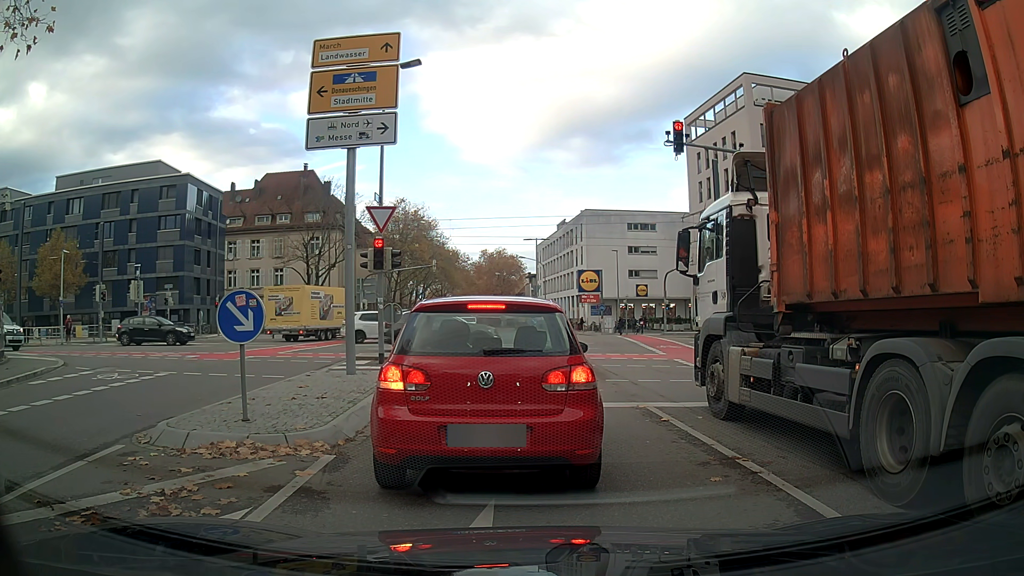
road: tertiary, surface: asphalt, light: Day
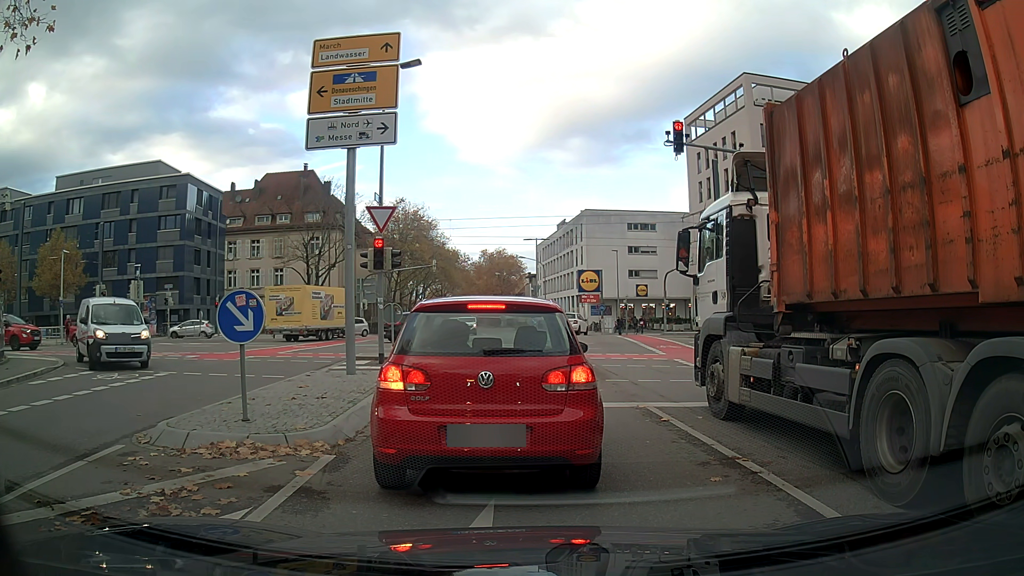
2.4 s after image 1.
(0.0, 0.0) m; 0°
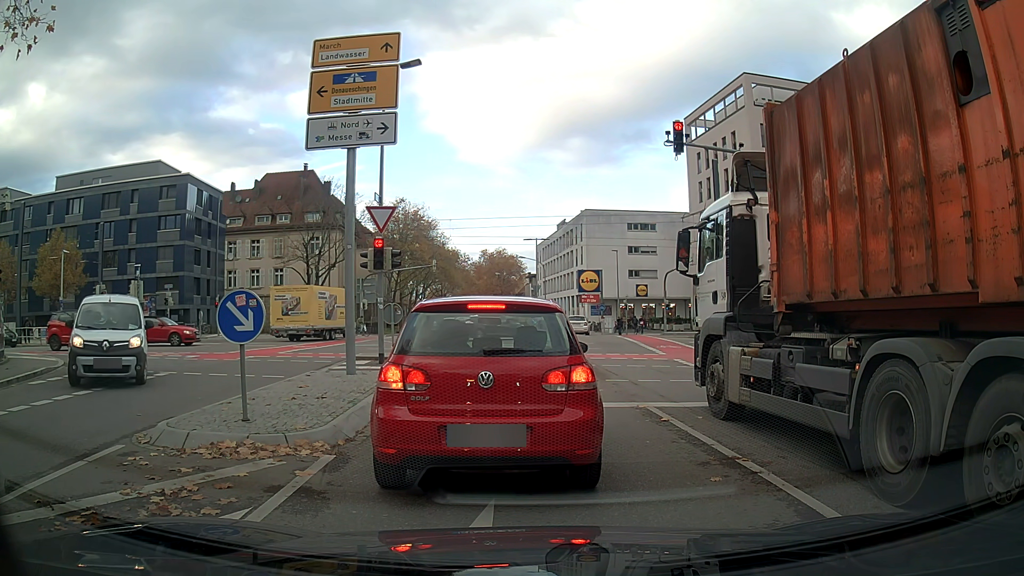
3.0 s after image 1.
(0.0, 0.0) m; 0°
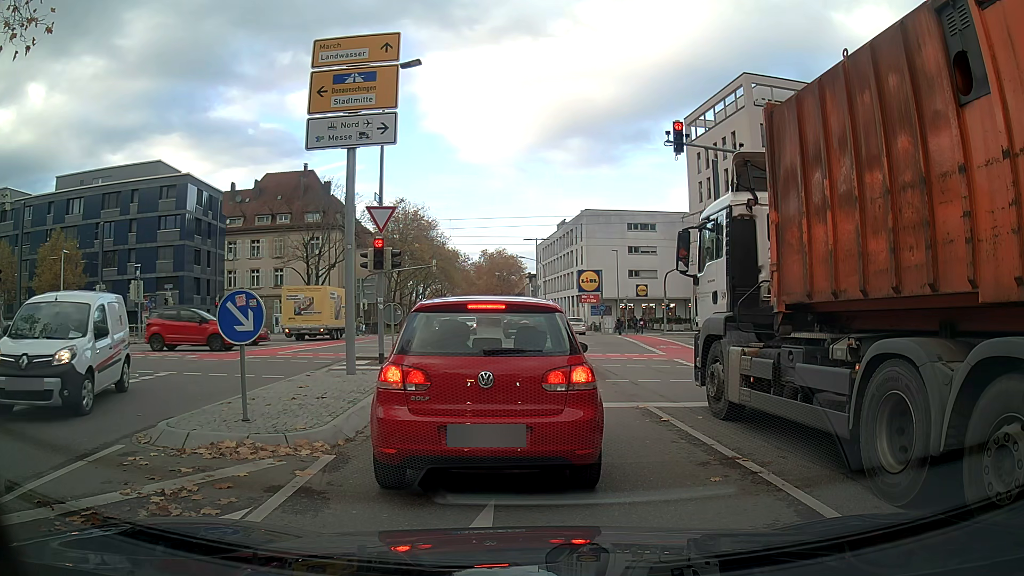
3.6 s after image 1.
(0.0, 0.0) m; 0°
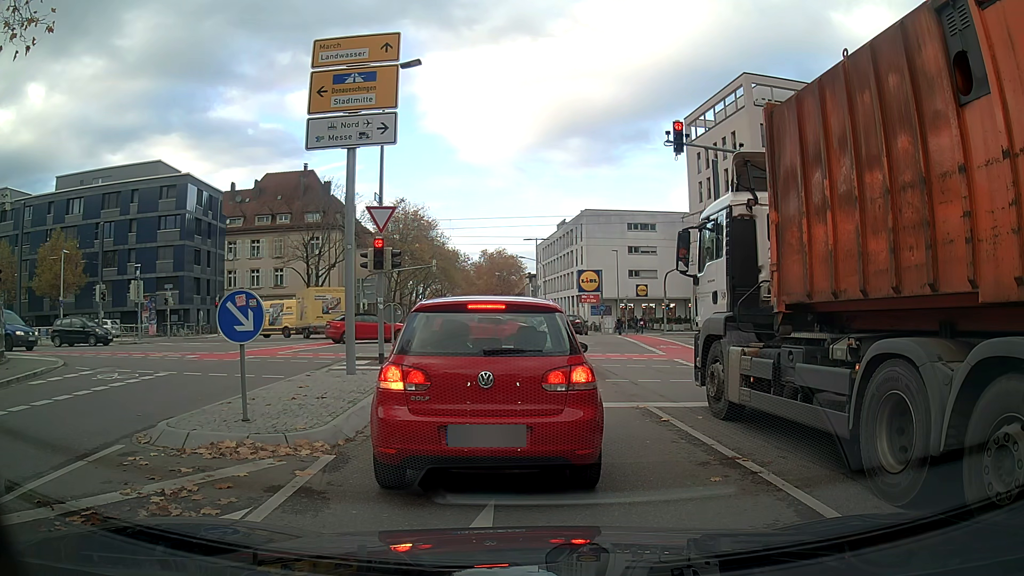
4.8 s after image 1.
(0.0, 0.0) m; 0°
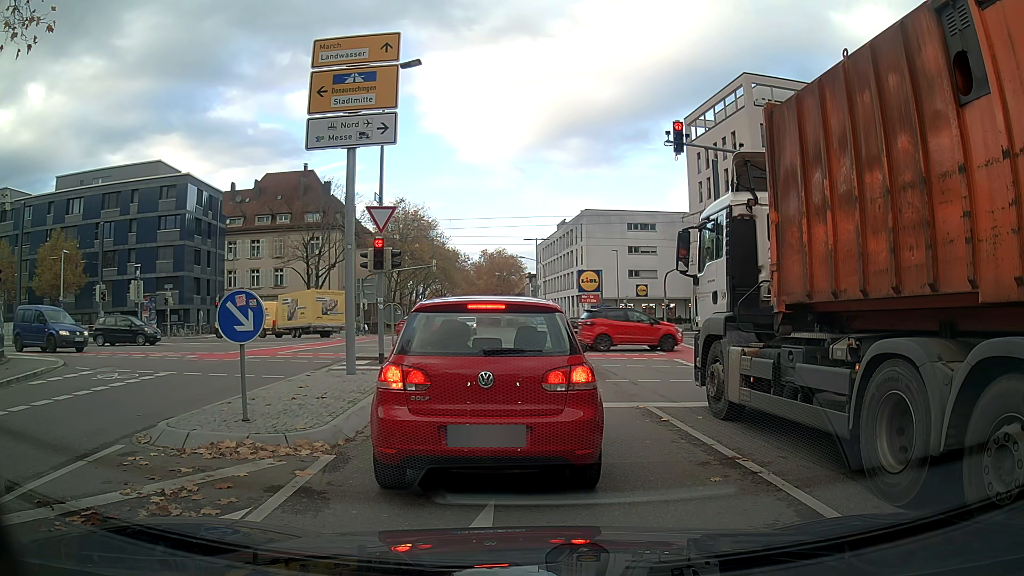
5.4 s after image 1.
(0.0, 0.0) m; 0°
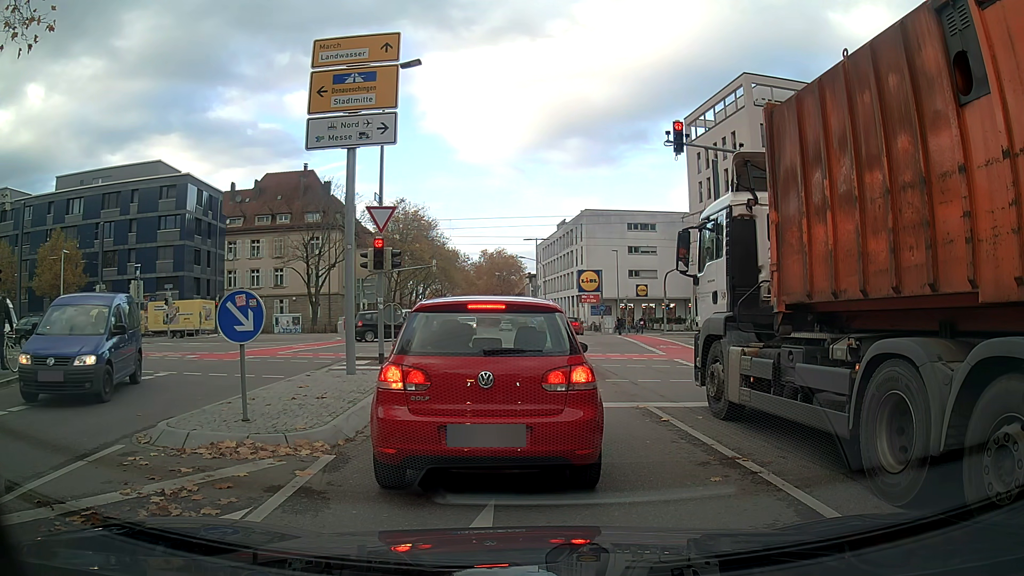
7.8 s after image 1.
(0.0, 0.0) m; 0°
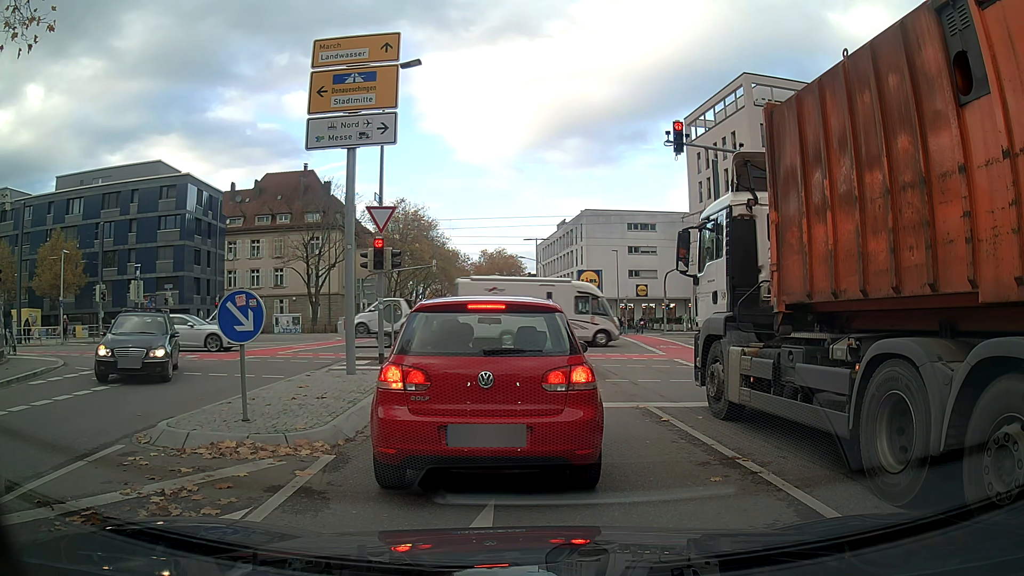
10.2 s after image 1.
(0.0, 0.0) m; 0°
(-1, +10) (-2, +20) (-5, +29) (-10, +38) (-18, +43) (-28, +45) (-38, +44) (-48, +42) (-58, +41) (-68, +39) m
